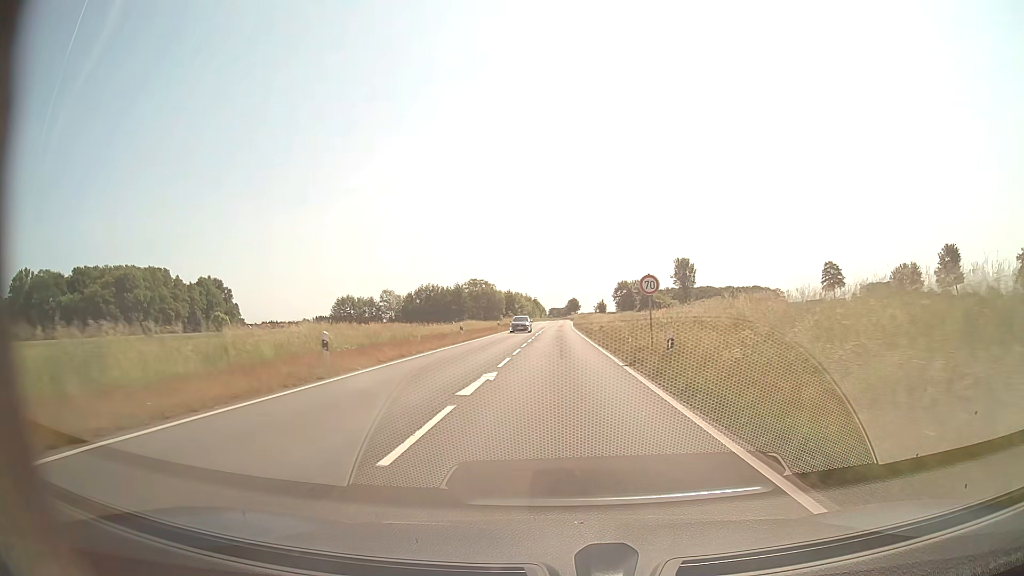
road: secondary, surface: asphalt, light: Day
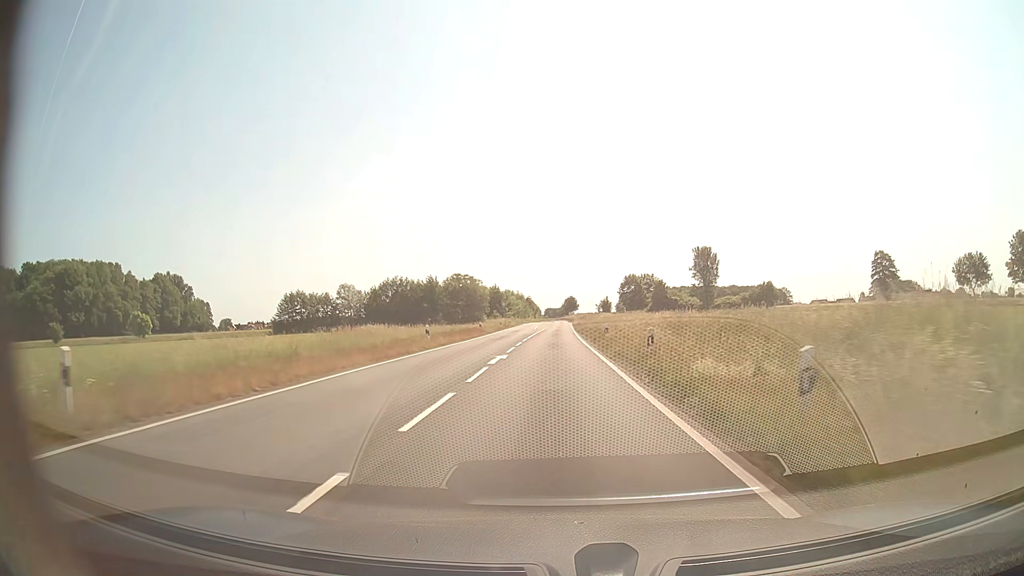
(+0.2, +34.5) m; 0°
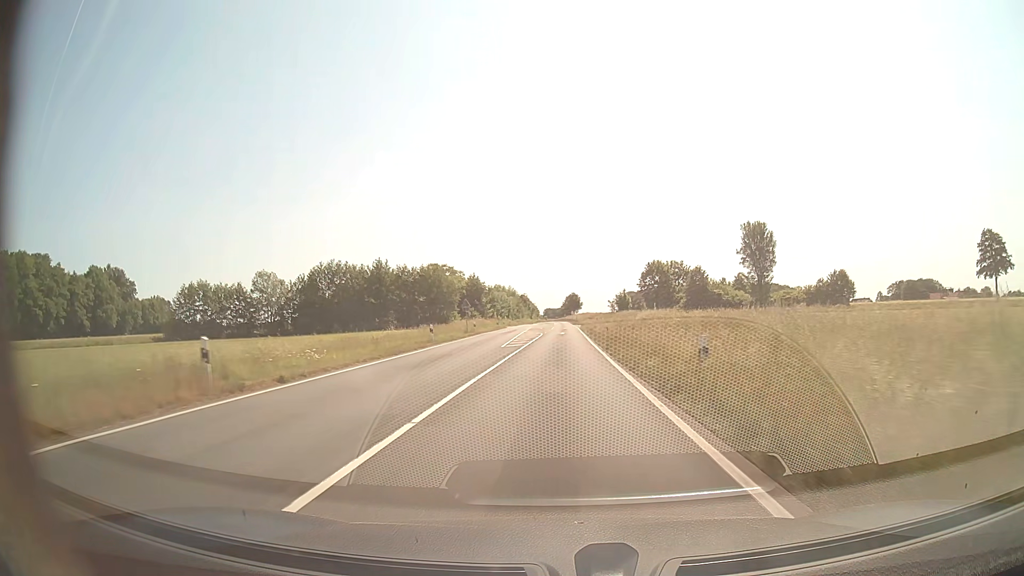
(-0.1, +45.4) m; 0°
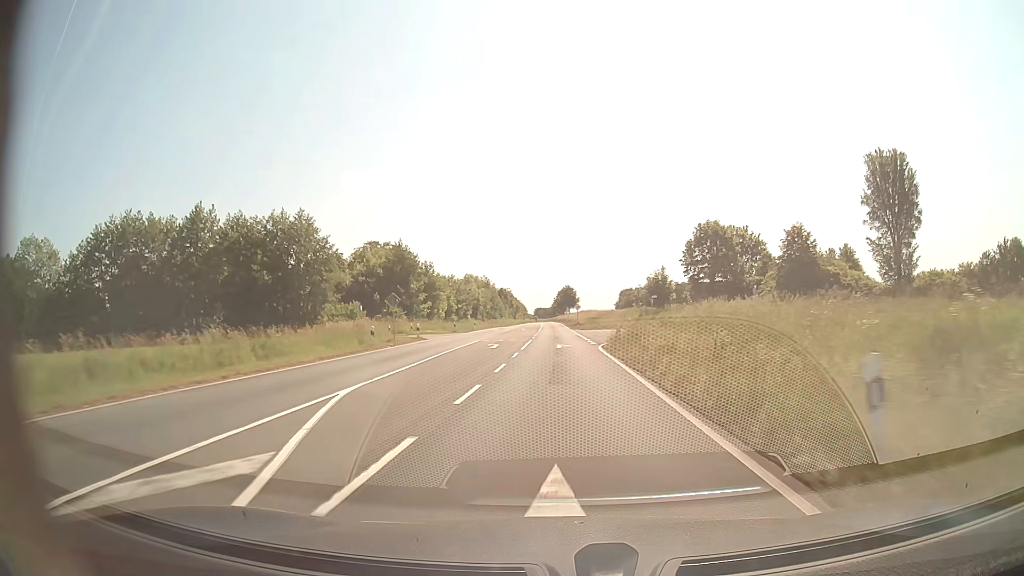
(+0.4, +56.3) m; +1°
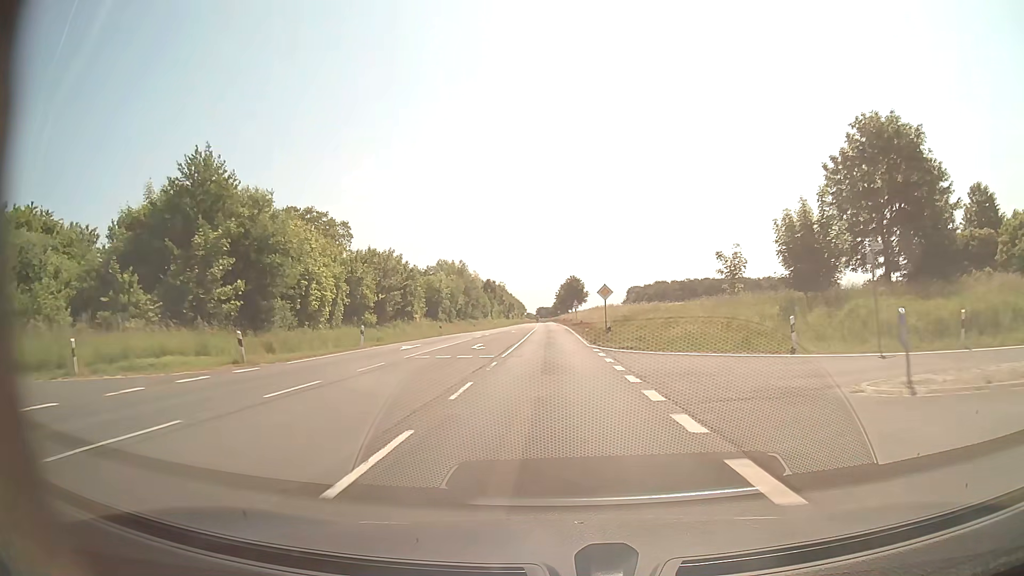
(+0.1, +44.9) m; 0°
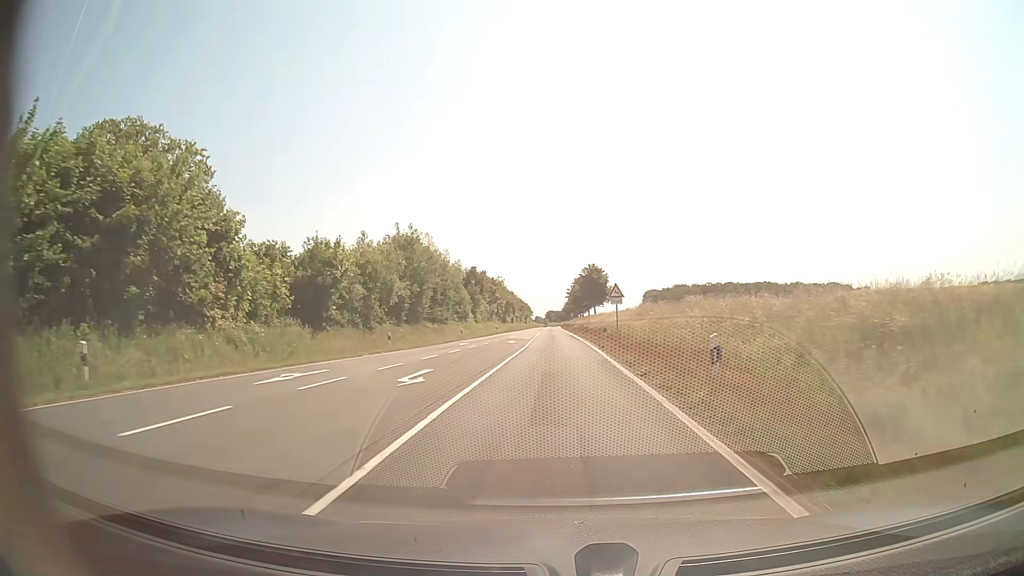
(-0.4, +45.5) m; -1°
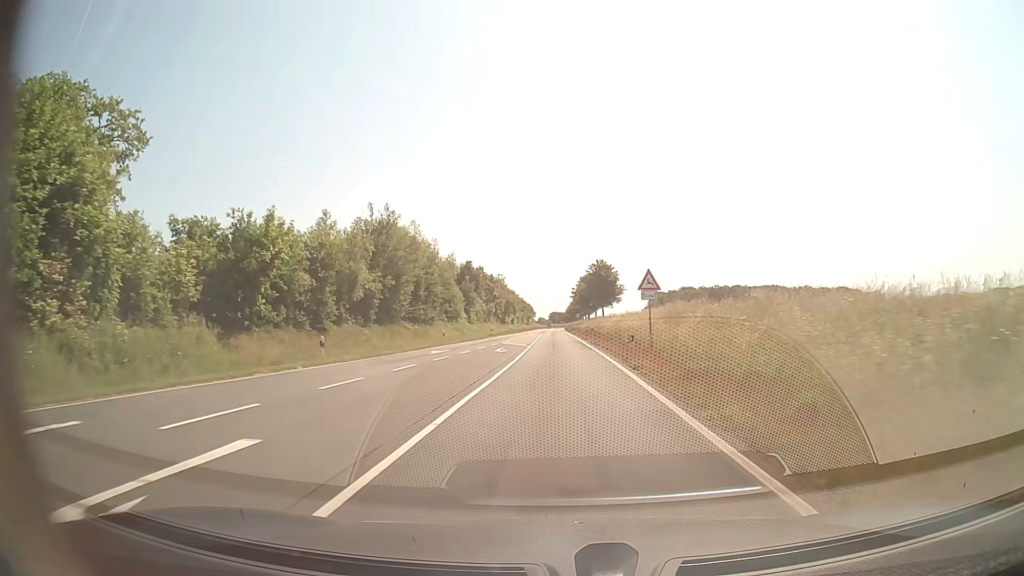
(-0.1, +11.4) m; 0°
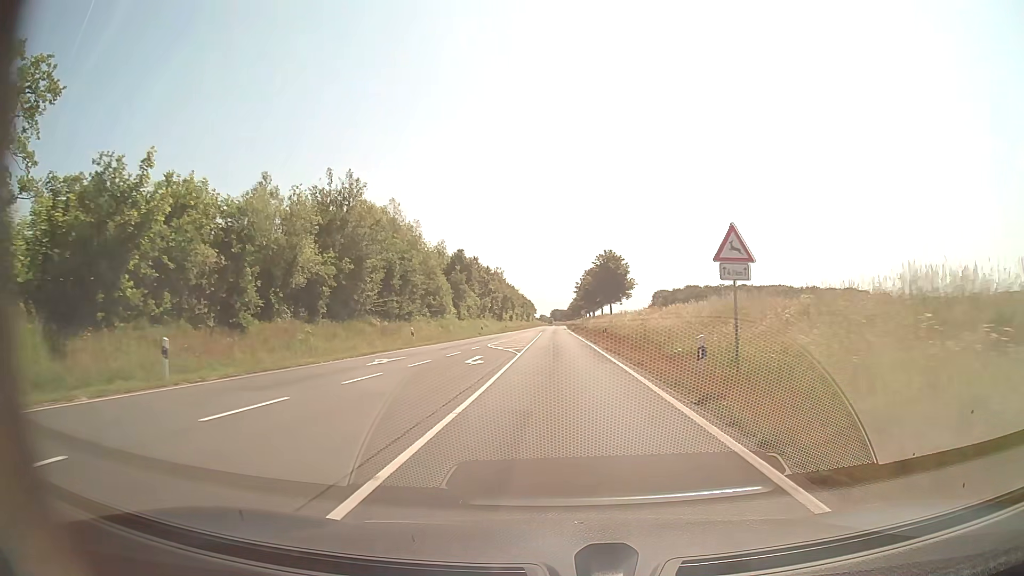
(-0.1, +11.4) m; 0°
(0, +10) (0, +20) (0, +30) (0, +40) (0, +50) (0, +60) (0, +70) (0, +80) (0, +90) (0, +100) m
